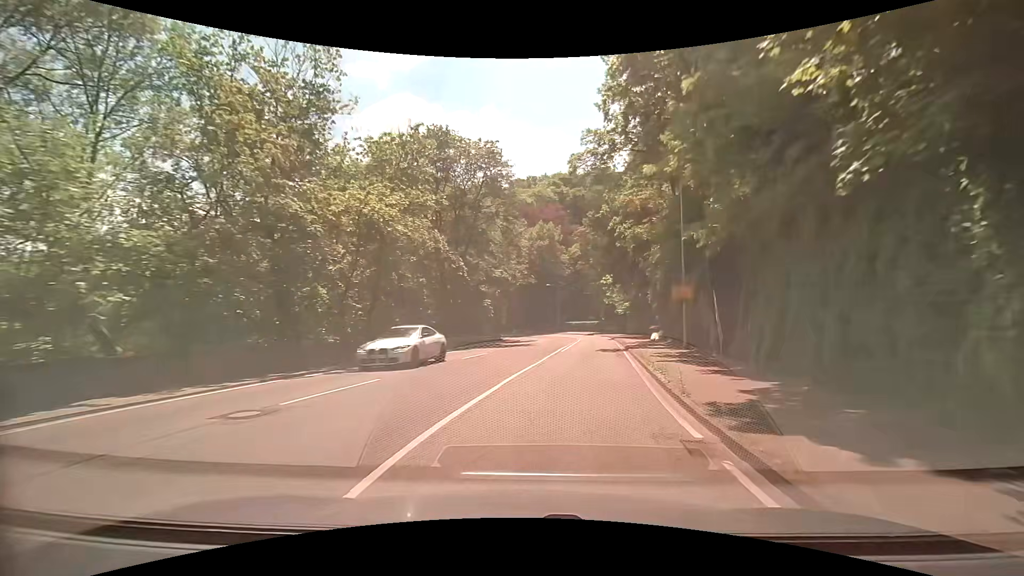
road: secondary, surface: asphalt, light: Day
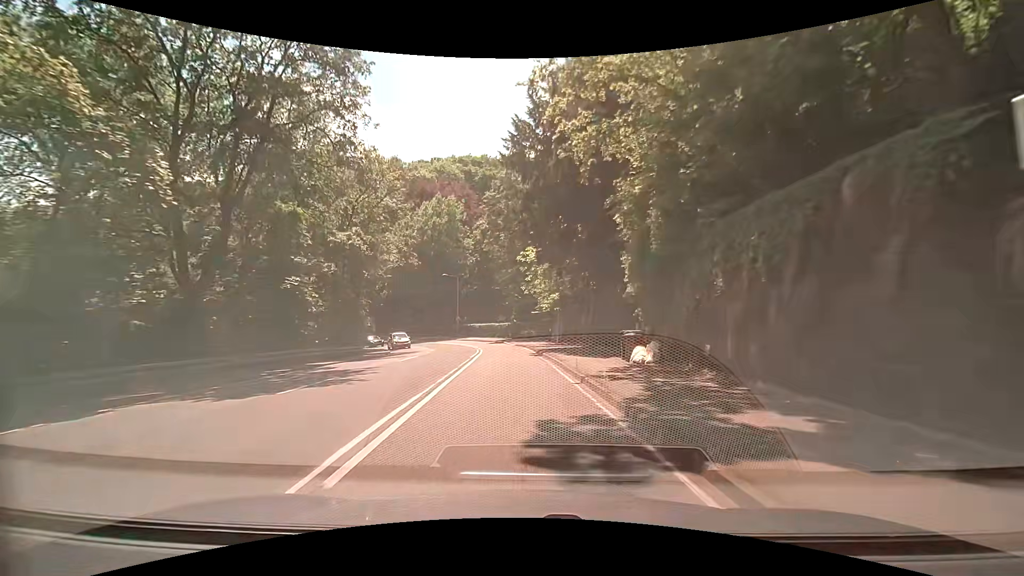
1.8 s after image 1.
(+2.9, +21.0) m; +12°
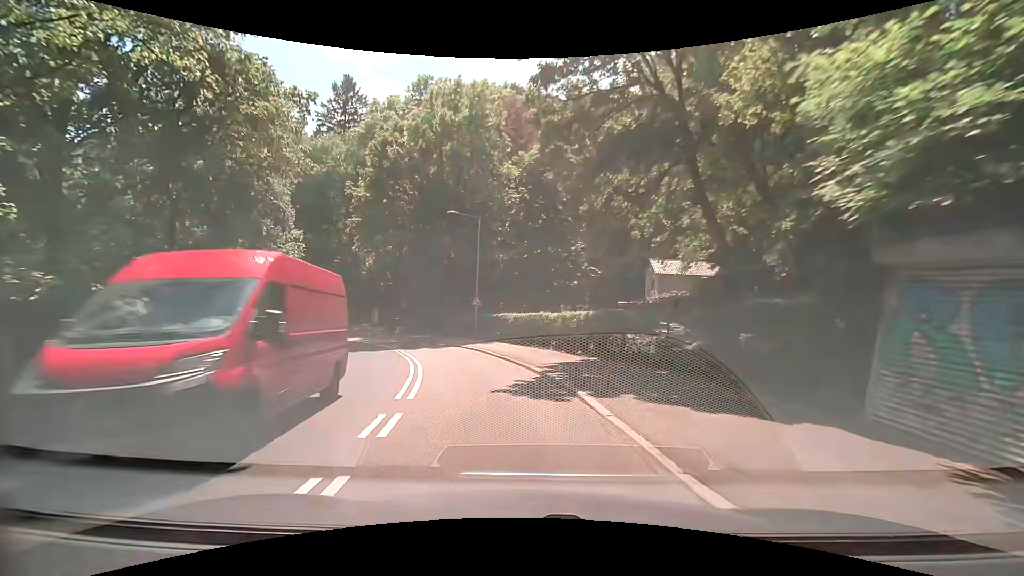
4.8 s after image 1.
(-1.3, +33.8) m; -5°
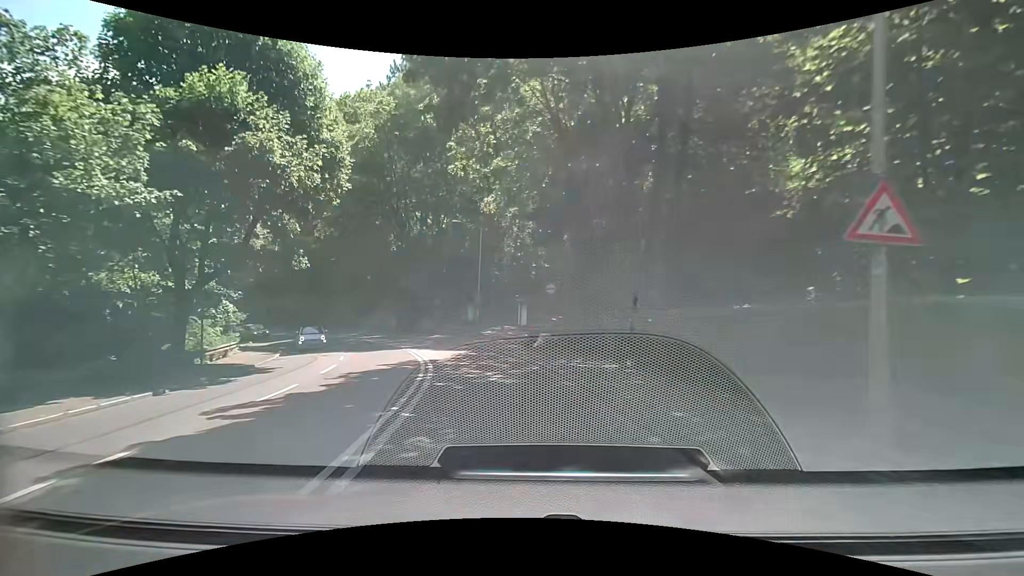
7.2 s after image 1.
(-4.9, +25.8) m; -22°
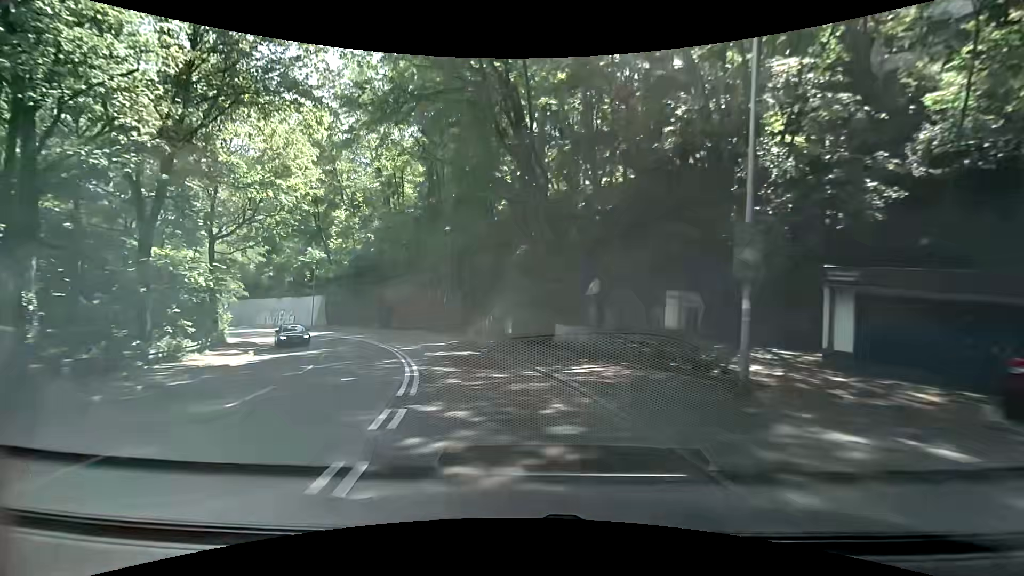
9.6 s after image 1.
(-4.1, +25.5) m; -16°
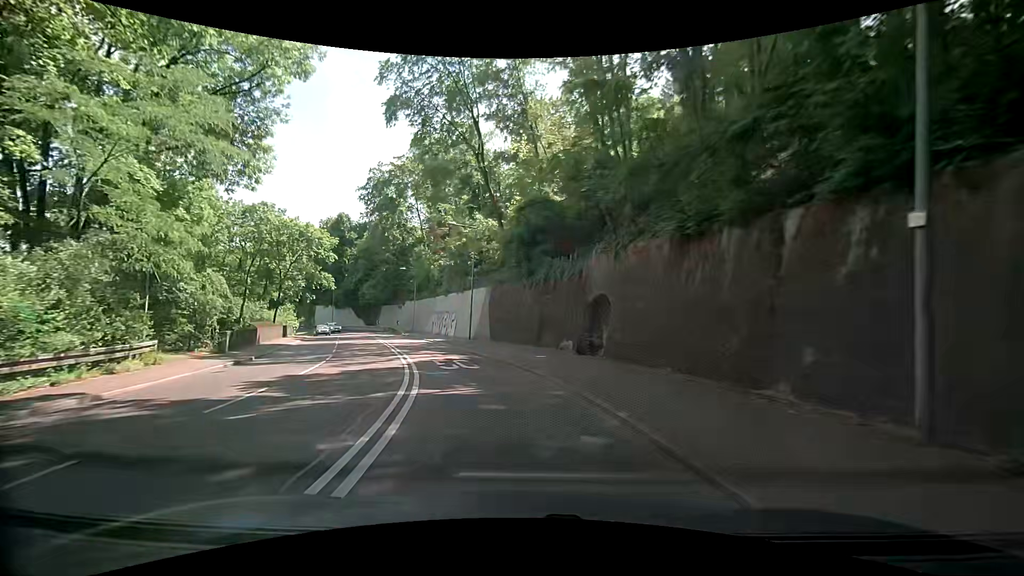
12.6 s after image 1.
(-7.8, +31.1) m; -26°
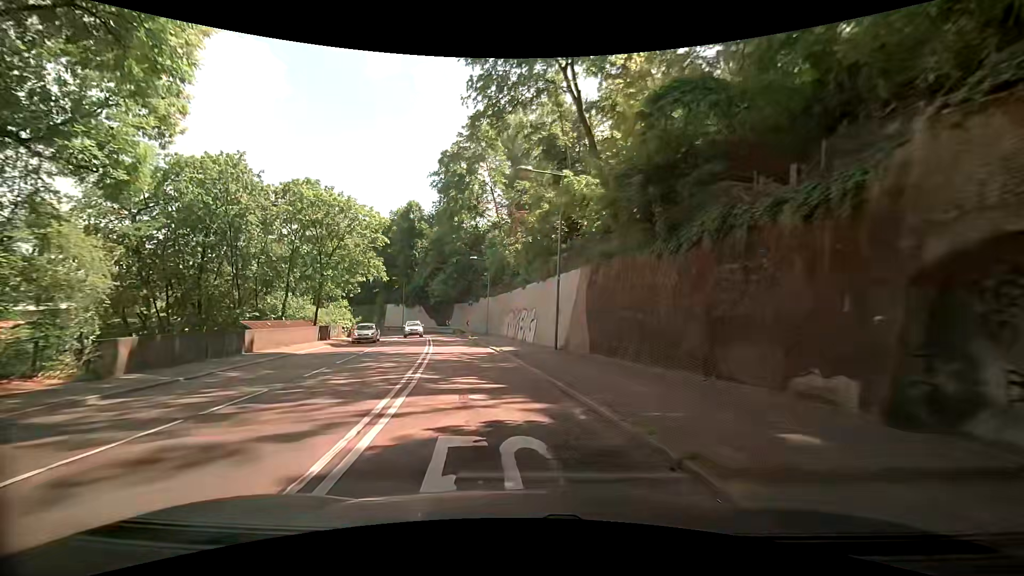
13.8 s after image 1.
(-1.2, +13.2) m; -11°
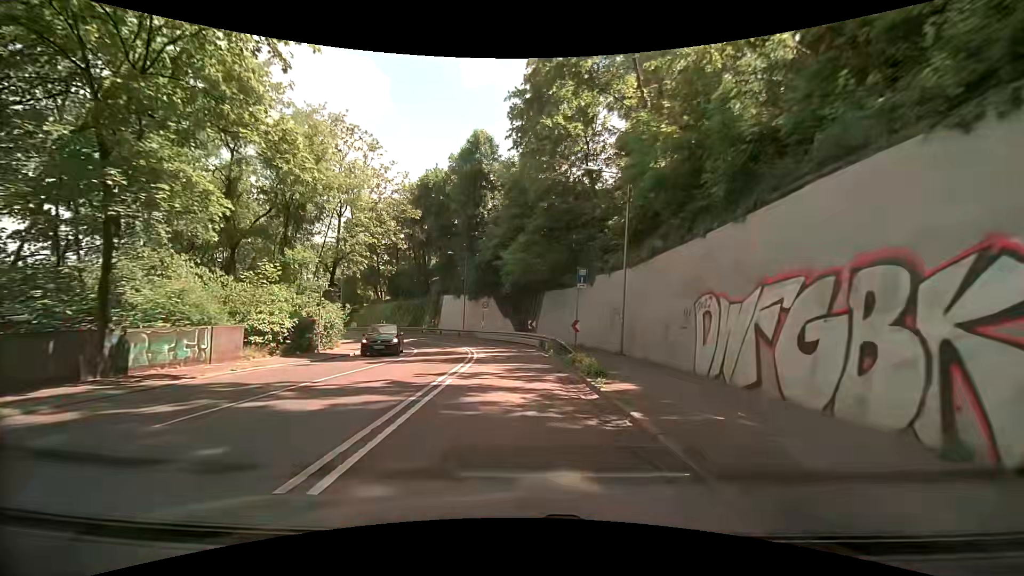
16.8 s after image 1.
(-3.9, +31.9) m; -11°
